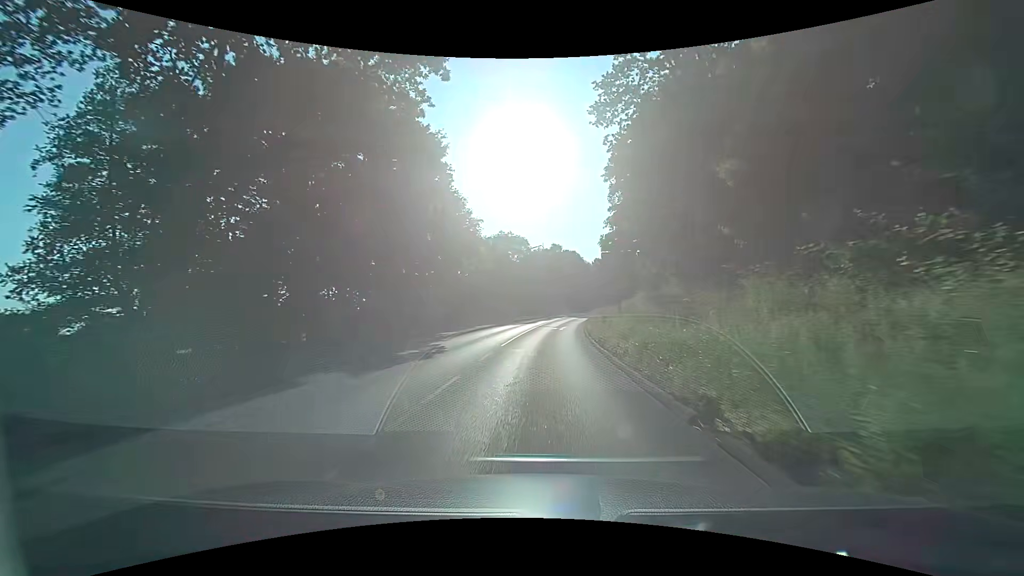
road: secondary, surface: asphalt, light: Day
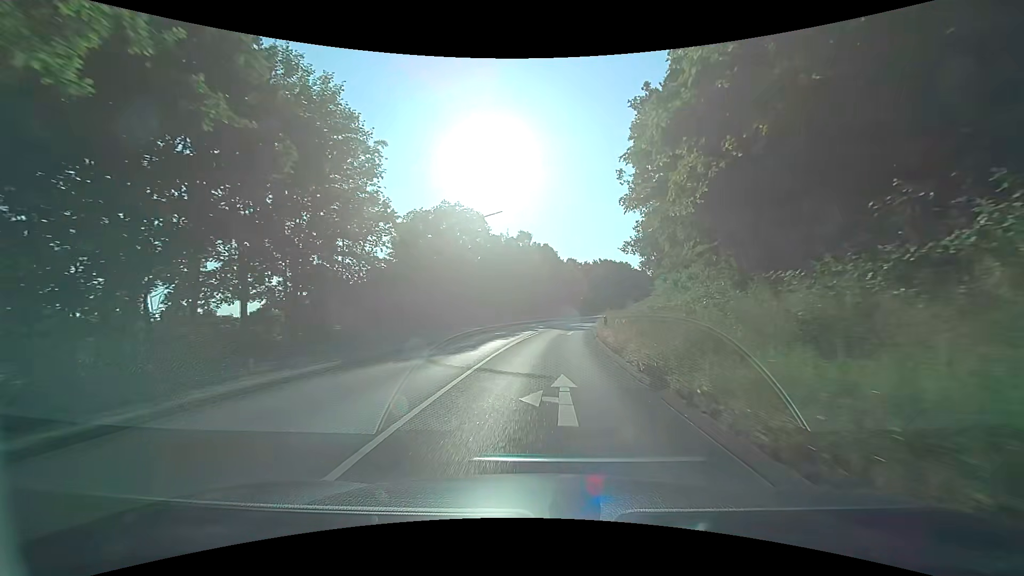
(+0.6, +27.5) m; +4°
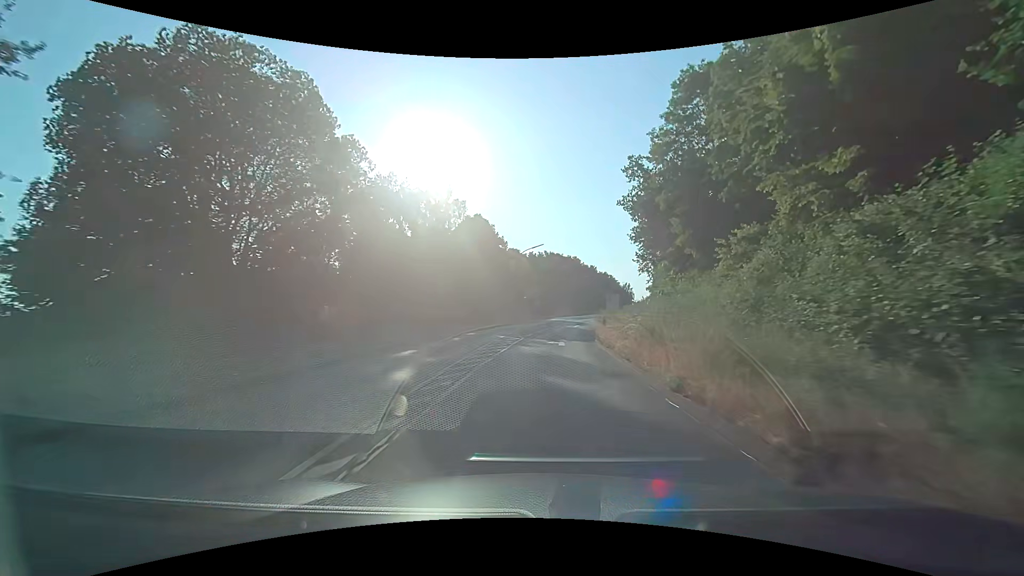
(+1.7, +35.6) m; +6°
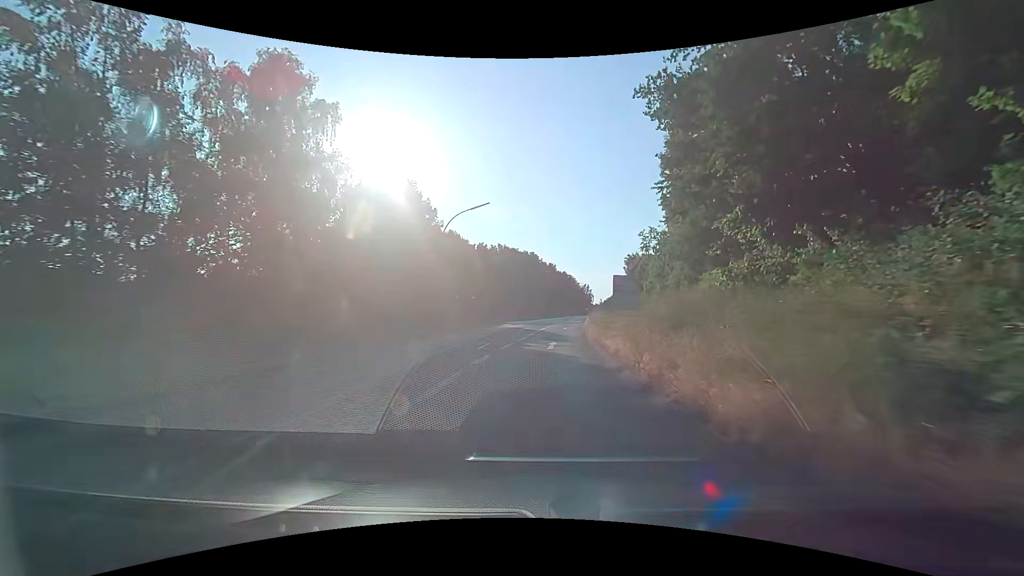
(+1.2, +26.1) m; +5°
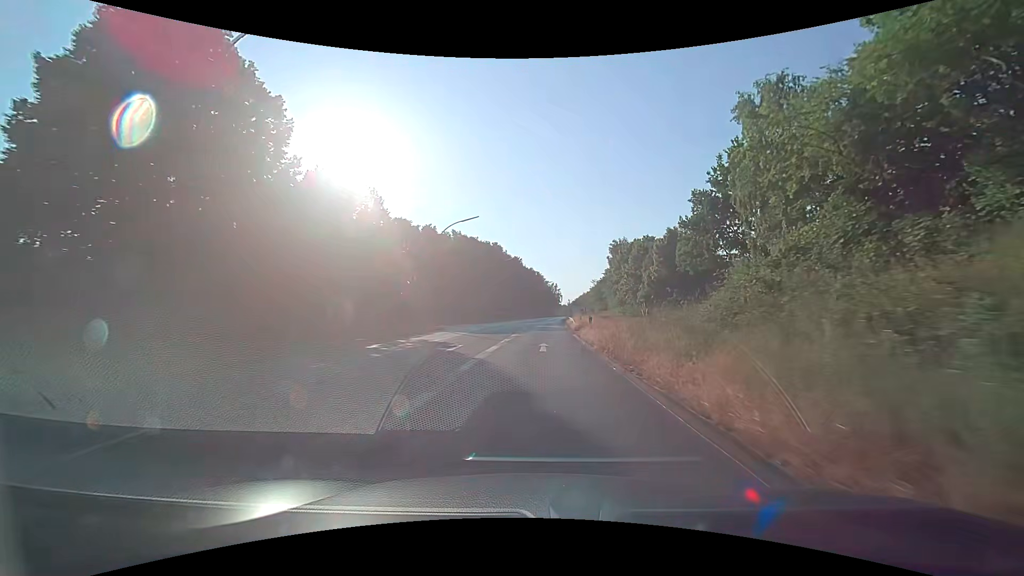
(+1.0, +25.9) m; +4°
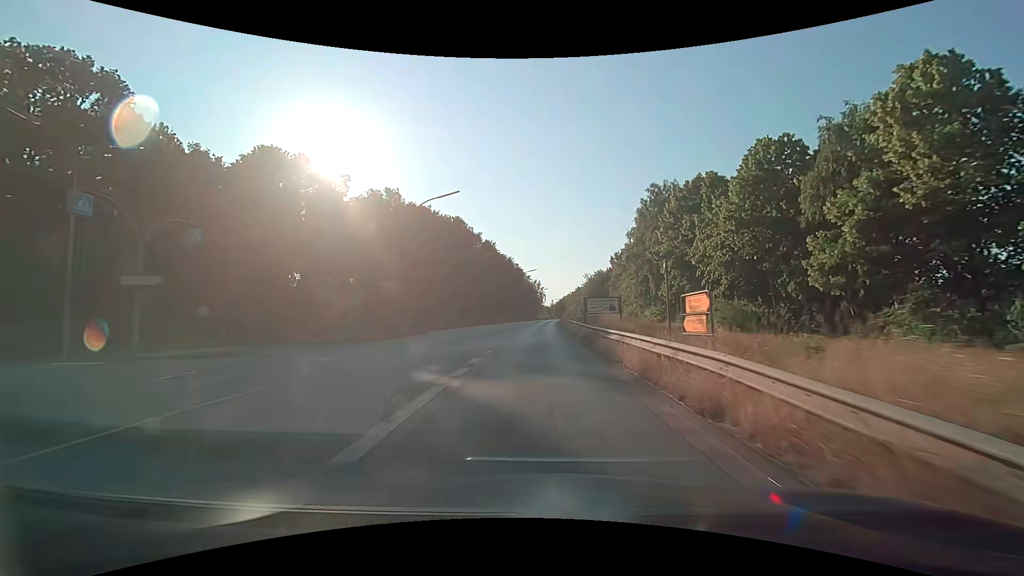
(+1.0, +42.9) m; +2°
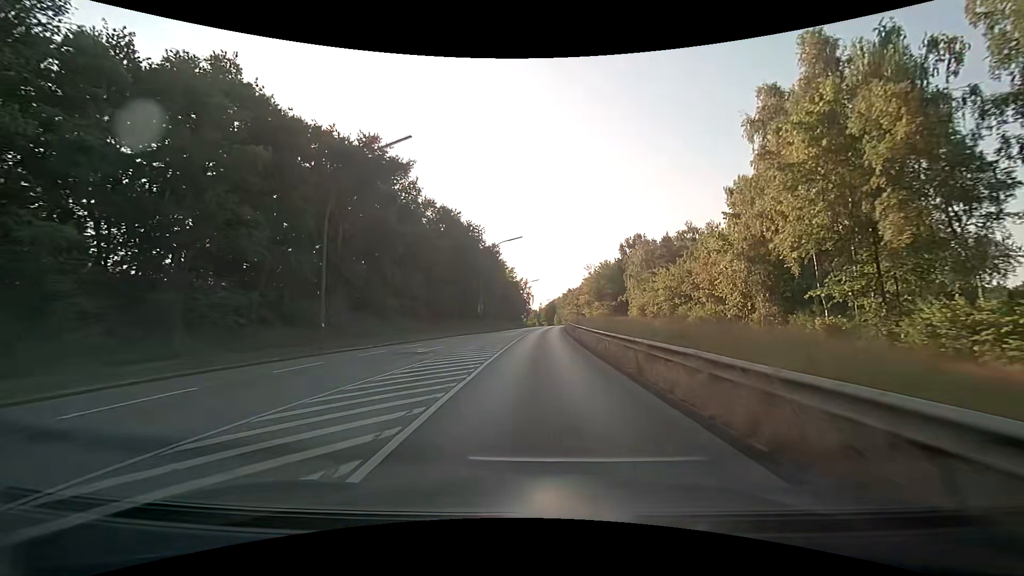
(+0.6, +43.4) m; +1°
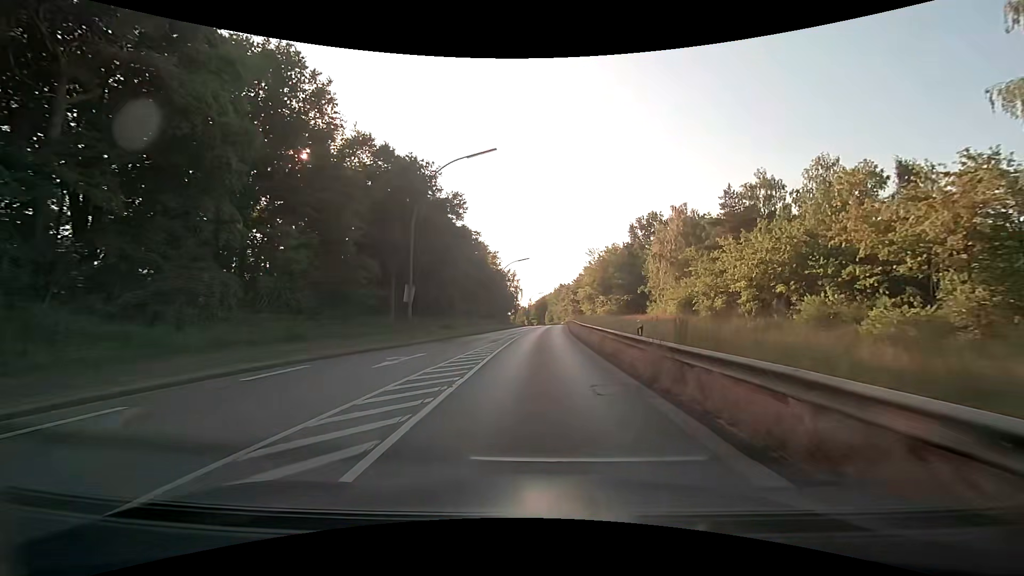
(+0.5, +27.0) m; +1°
(0, +10) (0, +20) (0, +30) (+1, +40) (+1, +50) (+2, +60) (+3, +70) (+3, +80) (+4, +90) (+4, +100) m
